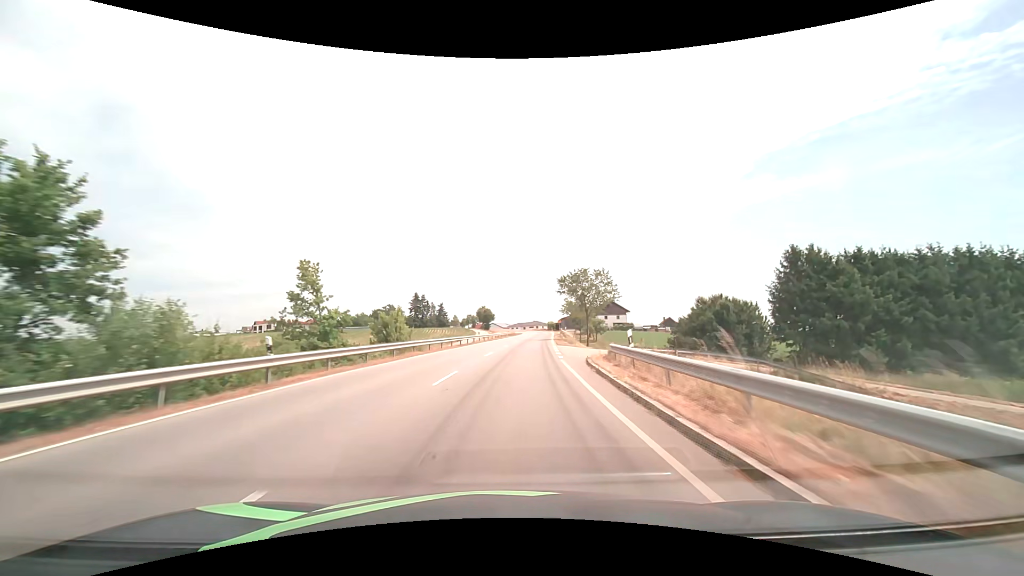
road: secondary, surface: asphalt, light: Day
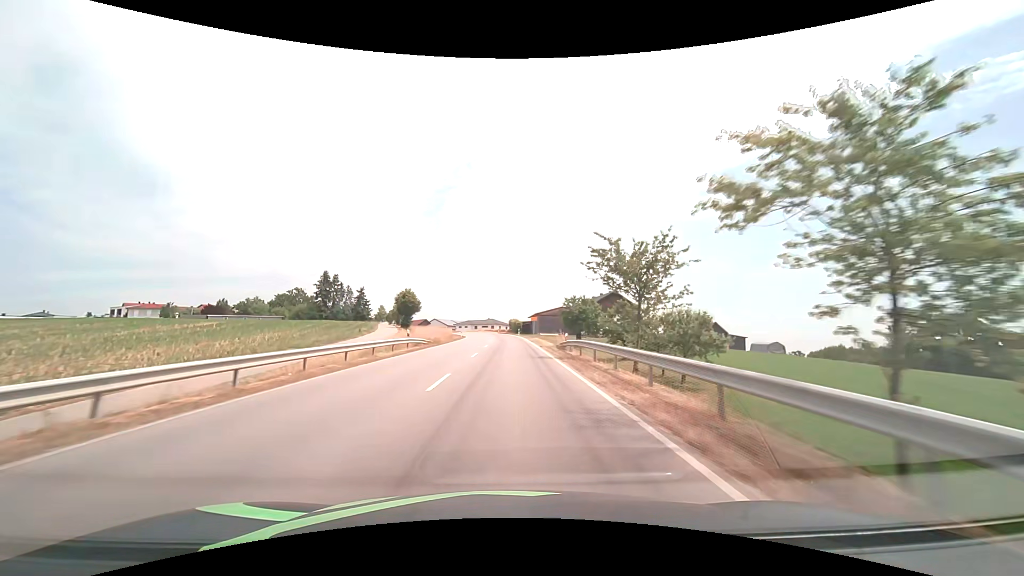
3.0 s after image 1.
(+3.6, +61.1) m; +5°
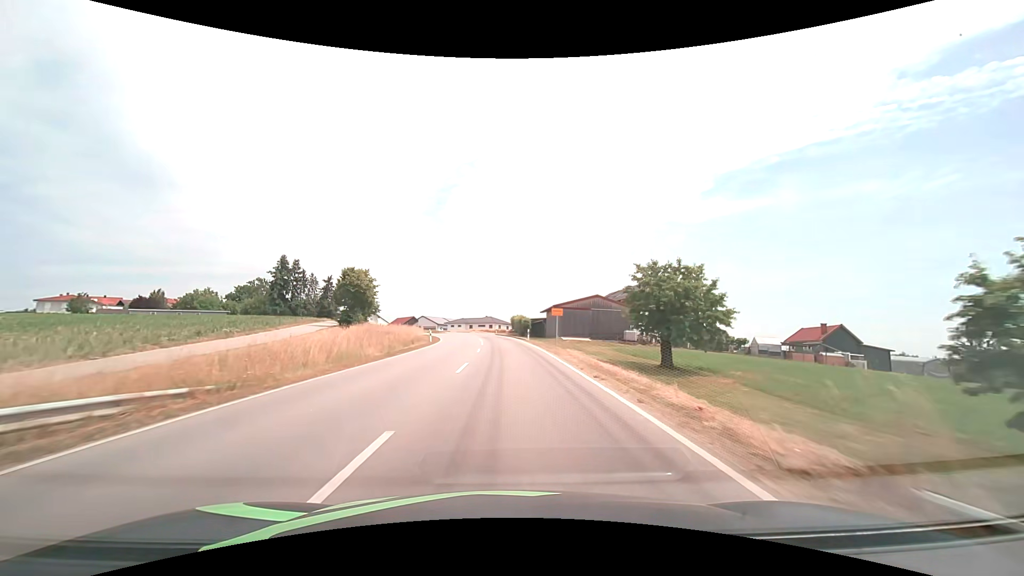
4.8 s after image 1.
(0.0, +31.8) m; 0°
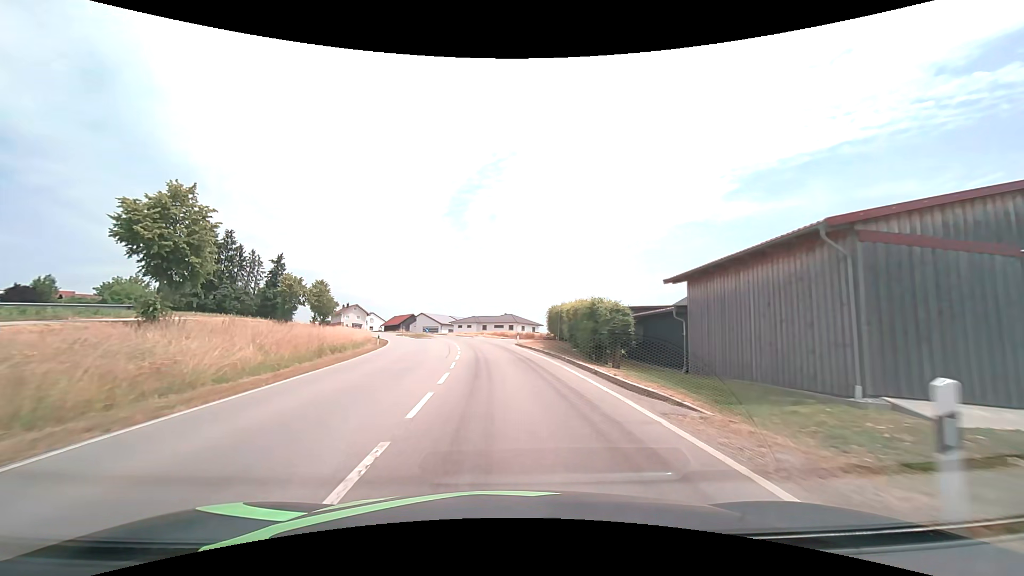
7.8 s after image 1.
(-0.8, +43.0) m; -3°
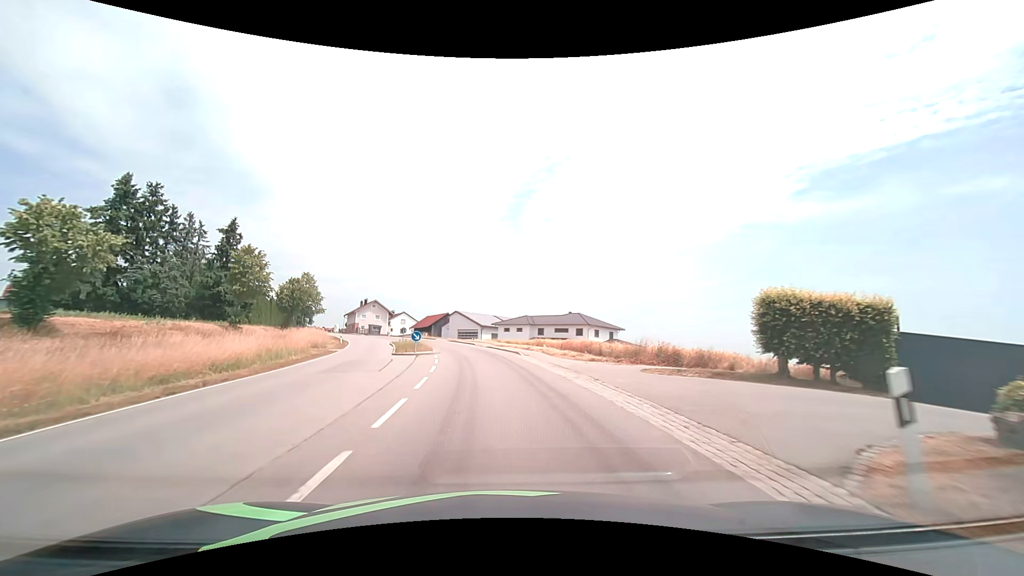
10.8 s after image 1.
(-1.6, +36.3) m; -6°
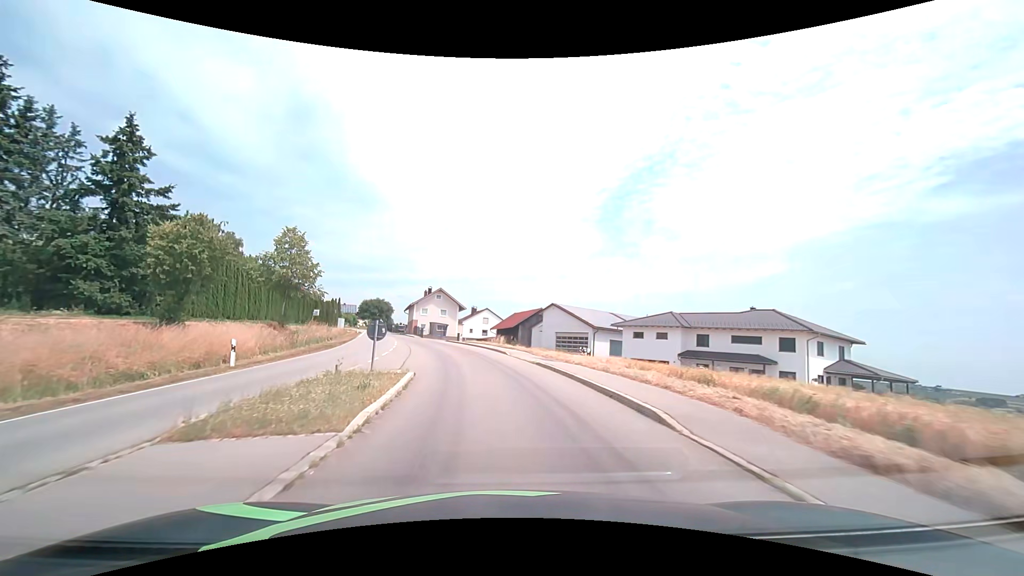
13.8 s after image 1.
(-3.3, +35.8) m; -11°
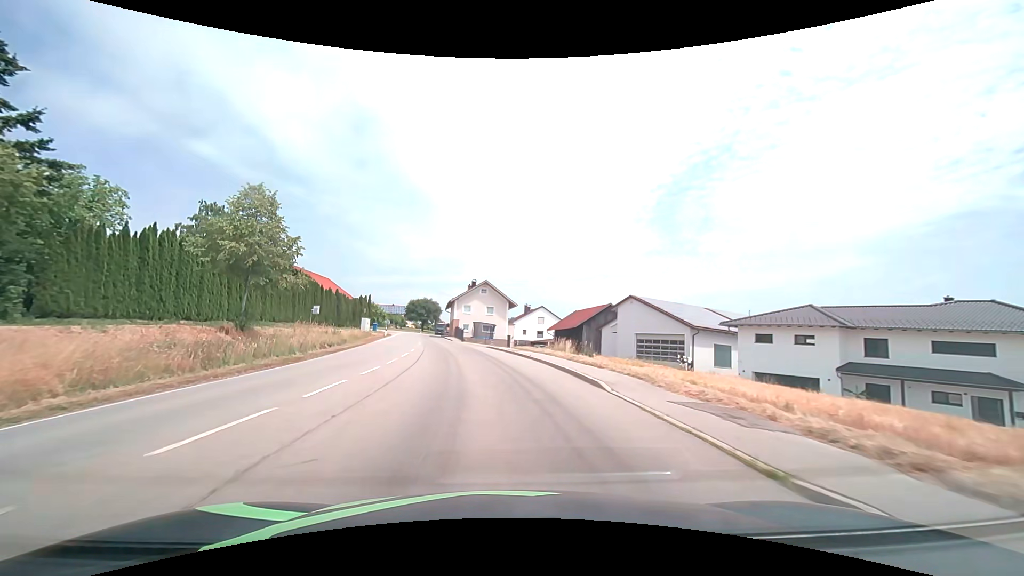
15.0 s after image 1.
(-0.8, +15.0) m; -7°
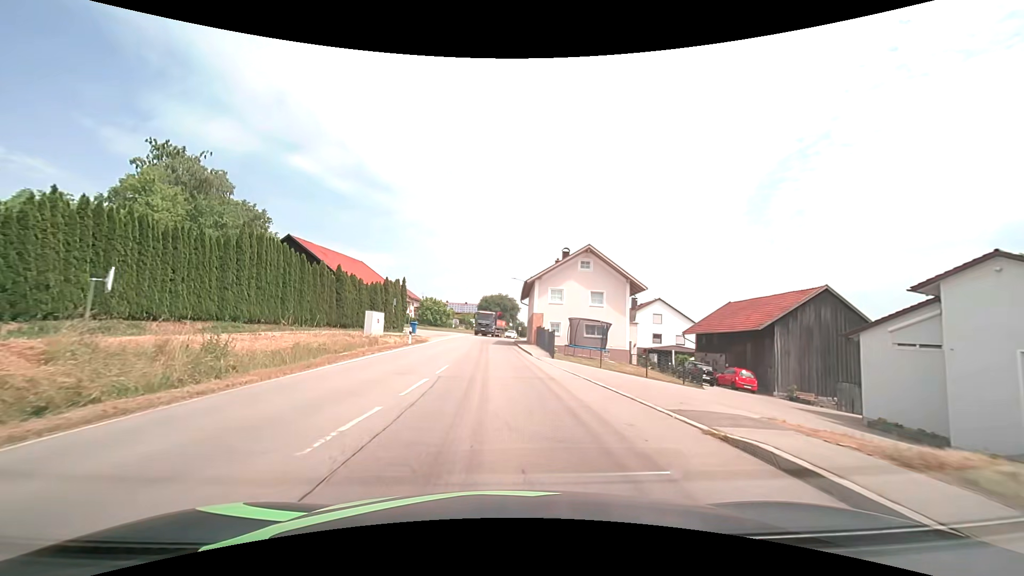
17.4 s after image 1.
(-2.6, +27.8) m; -9°
(0, +10) (0, +20) (0, +30) (-1, +40) (-1, +50) (0, +60) (+1, +70) (+3, +80) (+5, +90) (+6, +99) m
